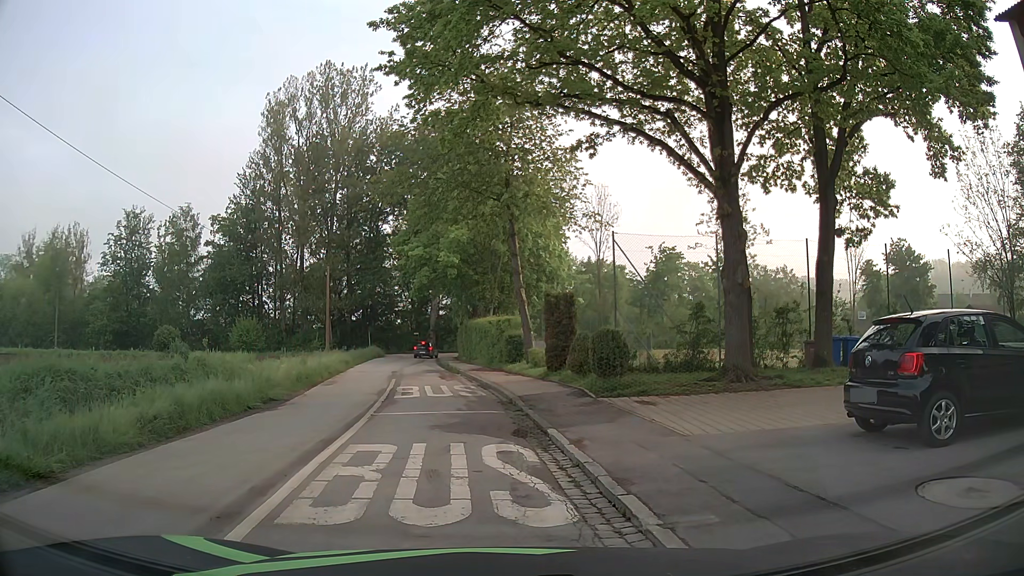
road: tertiary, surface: asphalt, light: Day
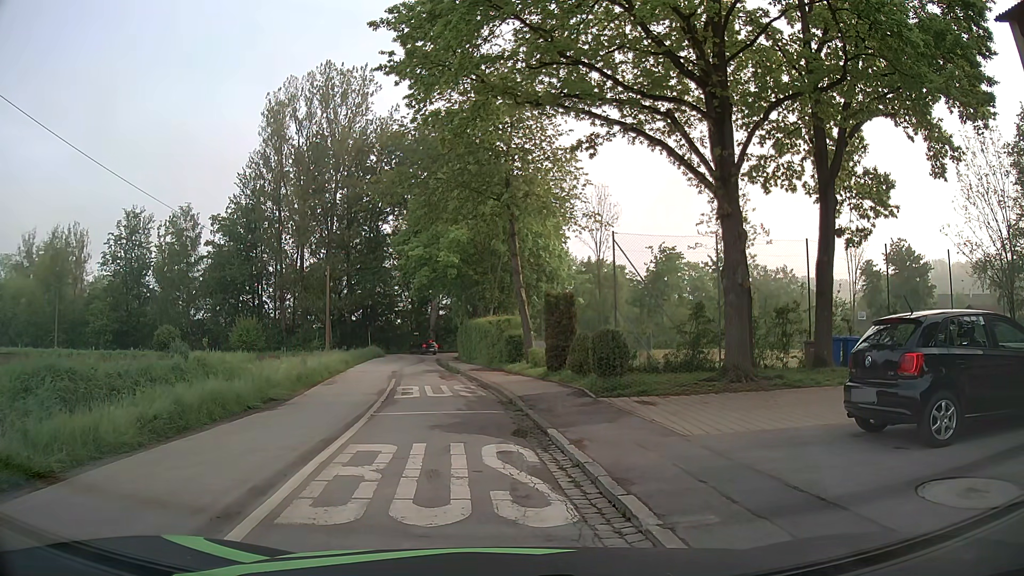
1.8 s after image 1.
(0.0, 0.0) m; 0°
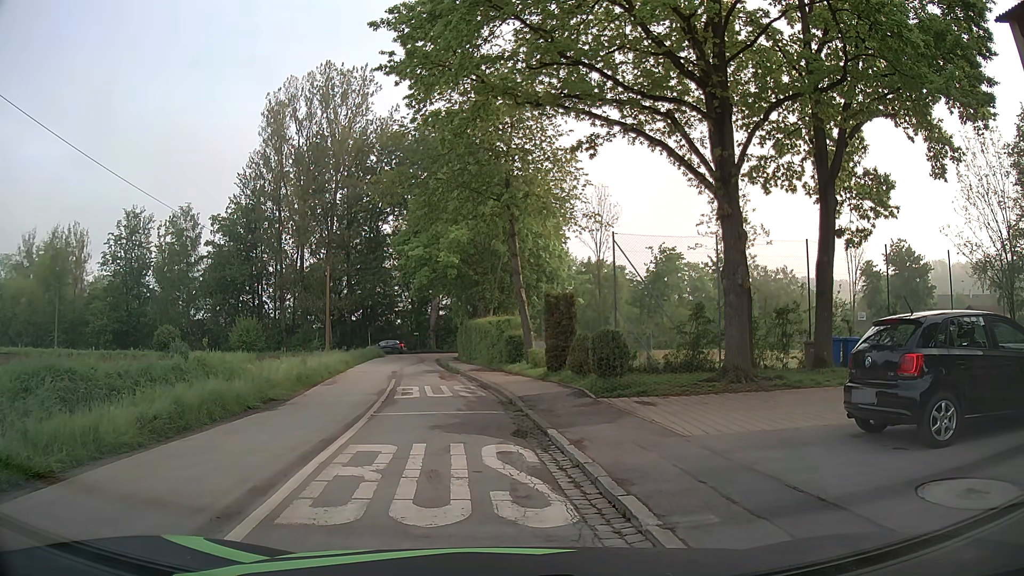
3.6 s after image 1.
(0.0, 0.0) m; 0°
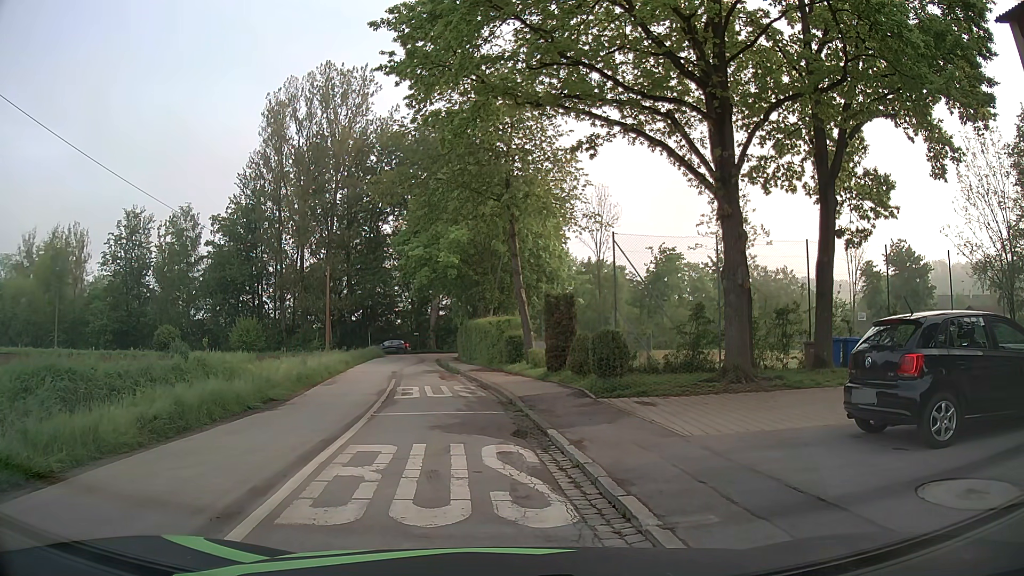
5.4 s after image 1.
(0.0, 0.0) m; 0°
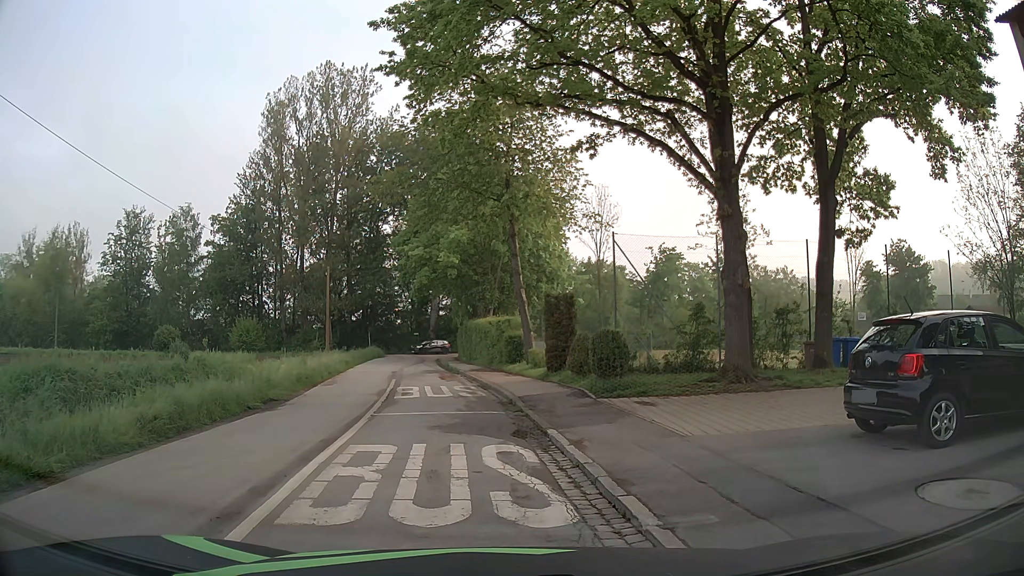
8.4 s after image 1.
(0.0, 0.0) m; 0°
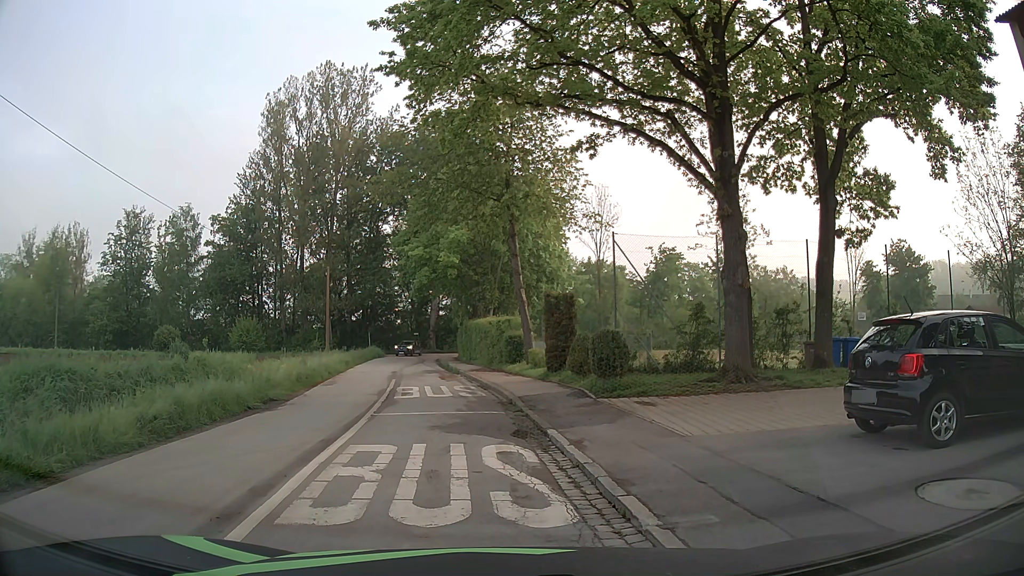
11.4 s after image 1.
(0.0, 0.0) m; 0°
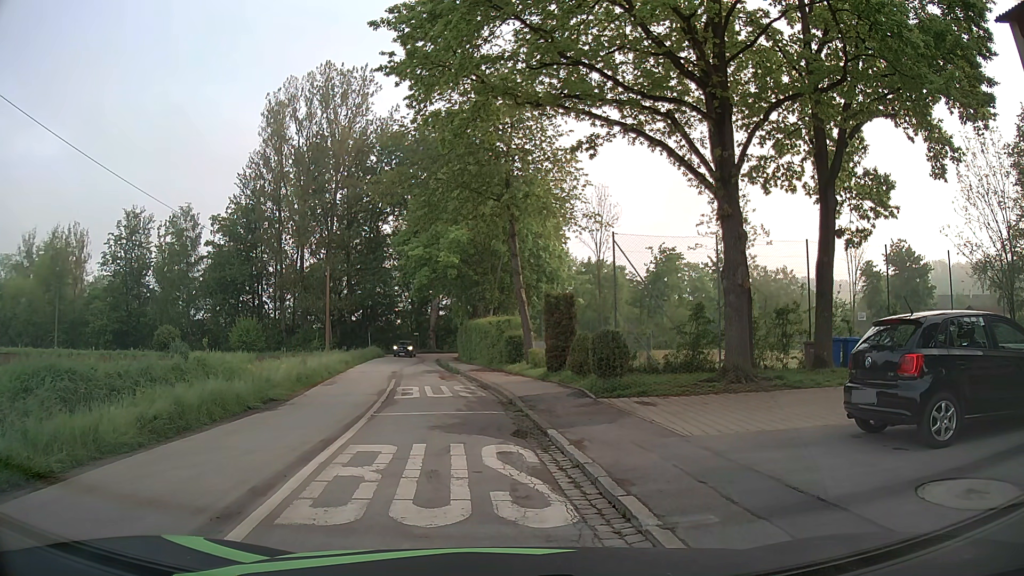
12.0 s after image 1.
(0.0, 0.0) m; 0°
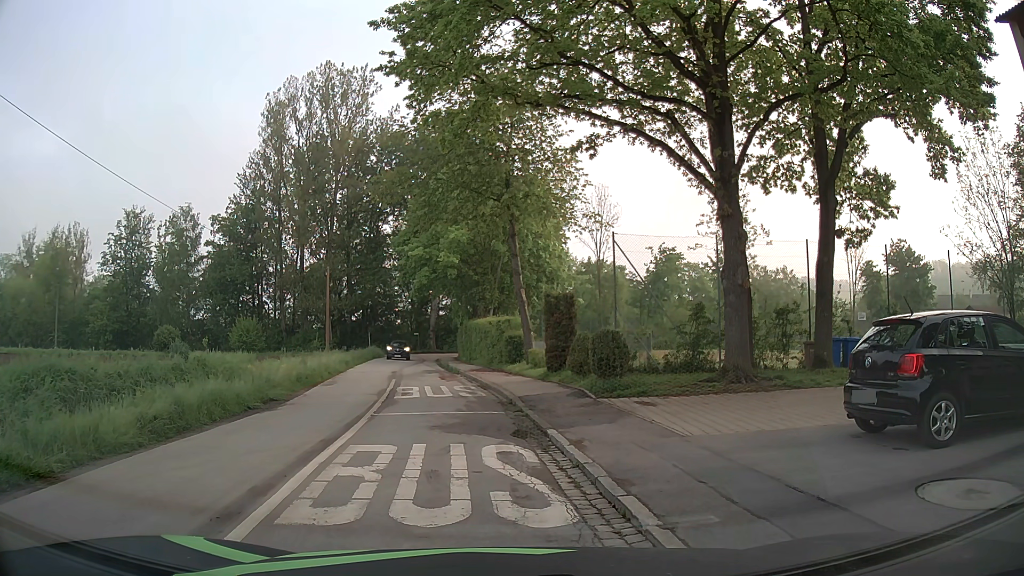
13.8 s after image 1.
(0.0, 0.0) m; 0°
